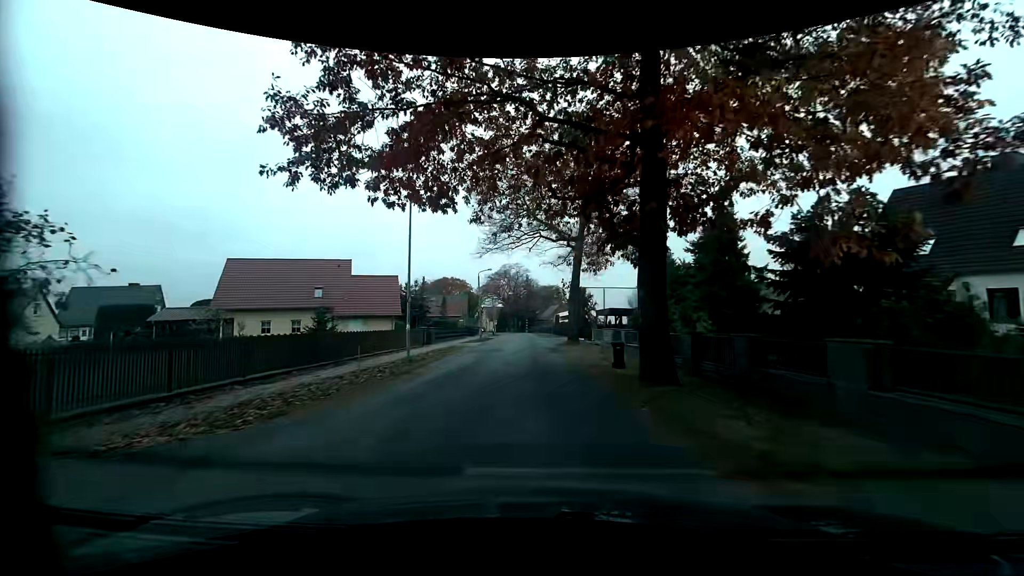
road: tertiary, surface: asphalt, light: Day
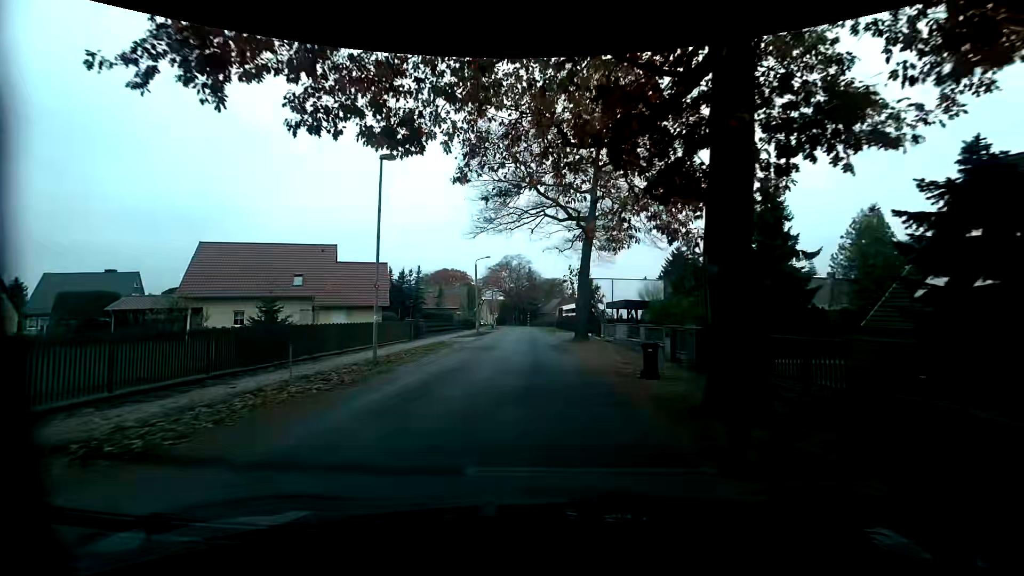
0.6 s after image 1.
(+0.1, +4.5) m; +1°
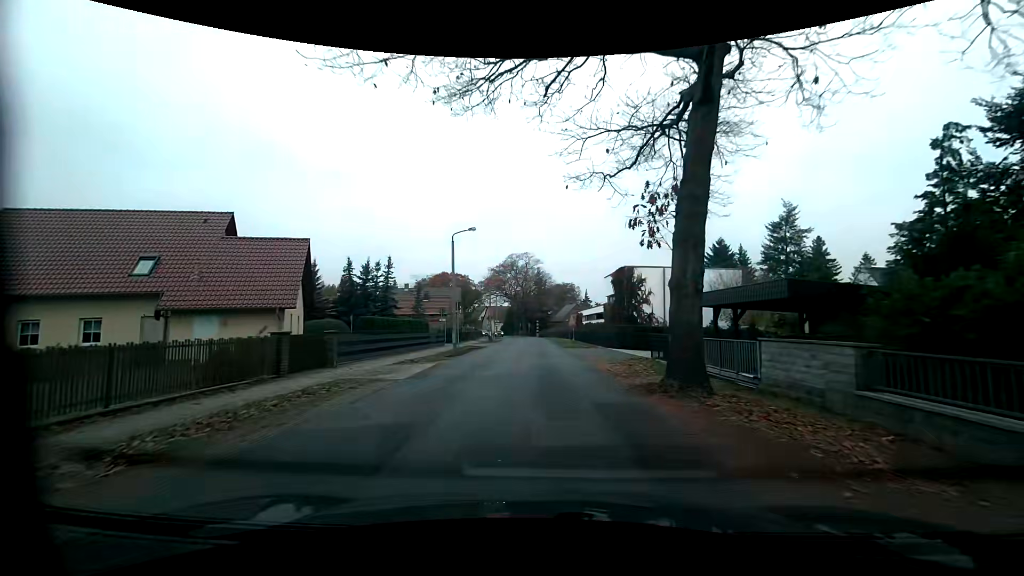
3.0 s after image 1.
(-0.4, +17.8) m; -2°
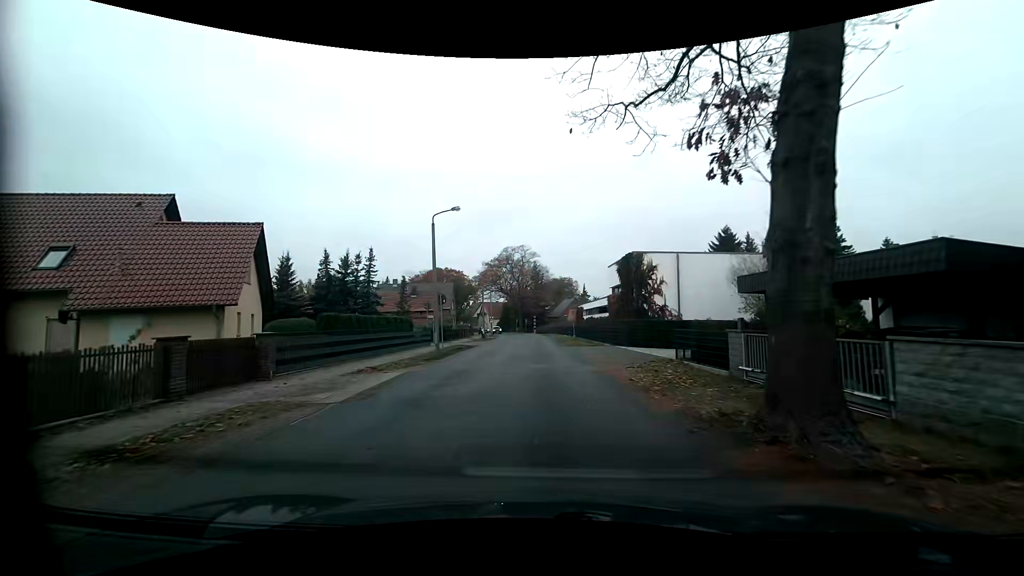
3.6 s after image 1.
(+0.1, +4.4) m; 0°
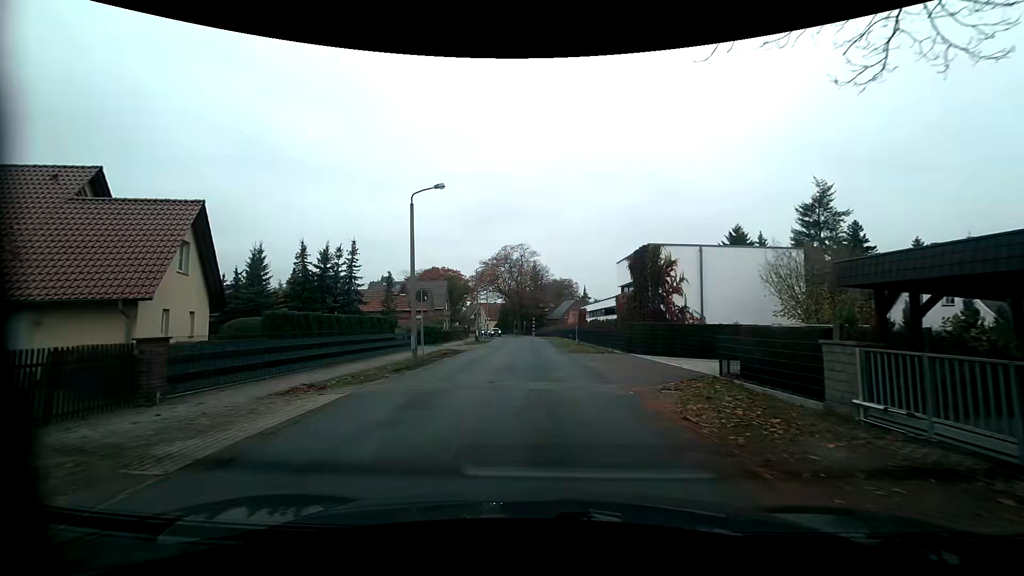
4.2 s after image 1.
(0.0, +4.4) m; 0°
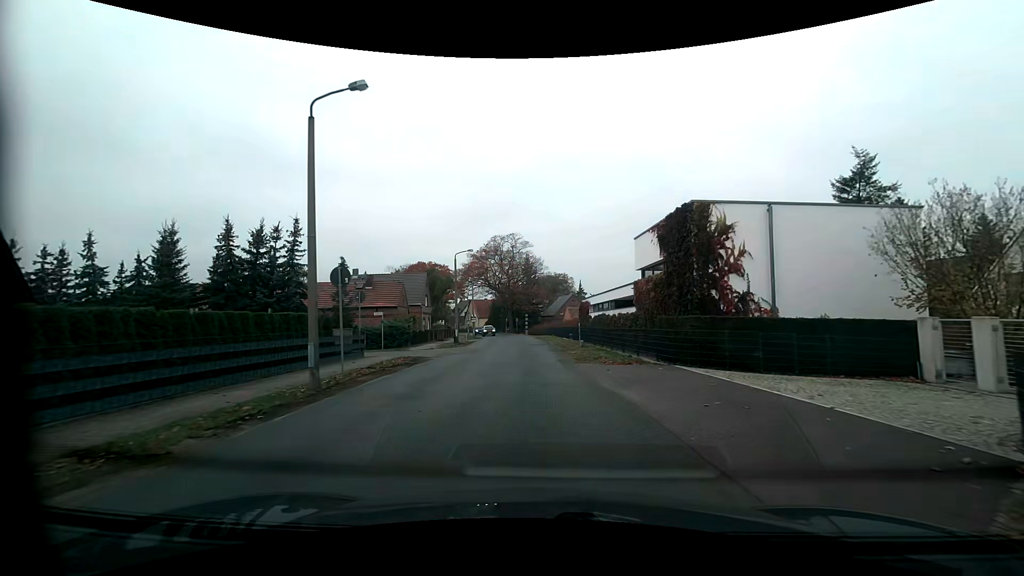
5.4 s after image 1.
(+0.2, +8.7) m; +1°
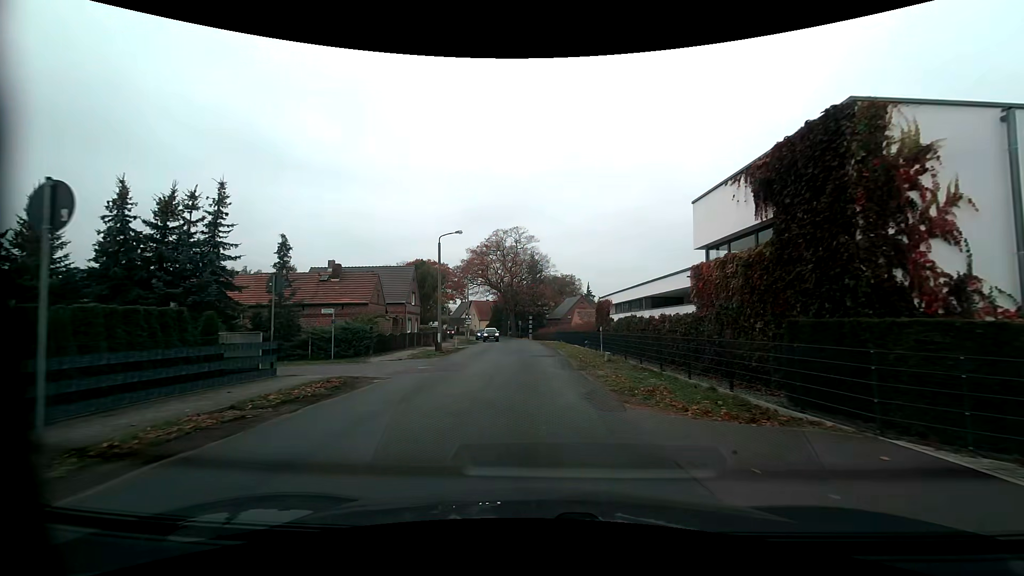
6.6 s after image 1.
(0.0, +8.7) m; 0°
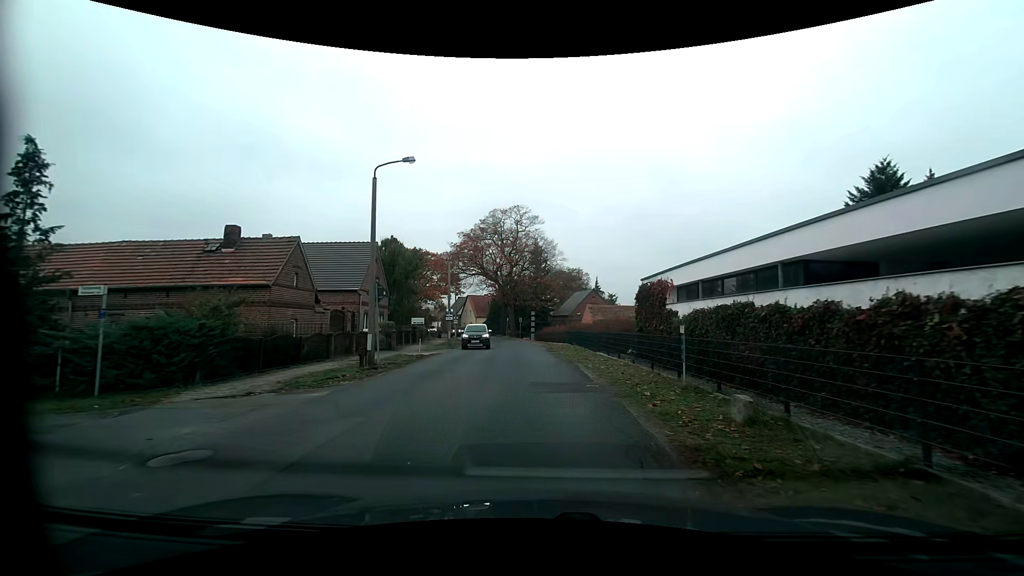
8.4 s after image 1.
(-0.1, +13.0) m; -1°
(0, +10) (0, +20) (0, +30) (-1, +40) (-2, +50) (-3, +60) (-5, +70) (-7, +79) (-10, +89) (-14, +98) m
